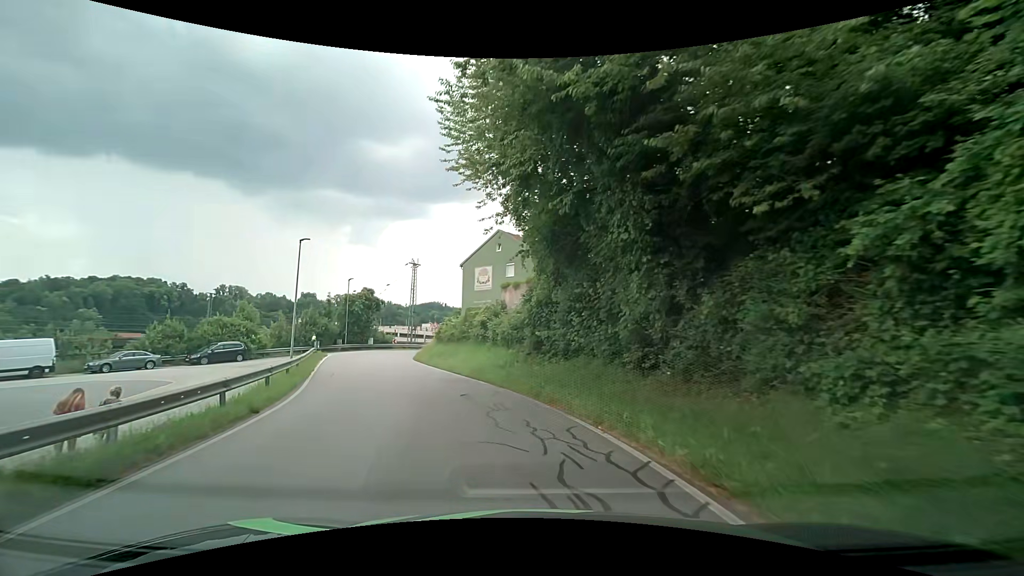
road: residential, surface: asphalt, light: Day
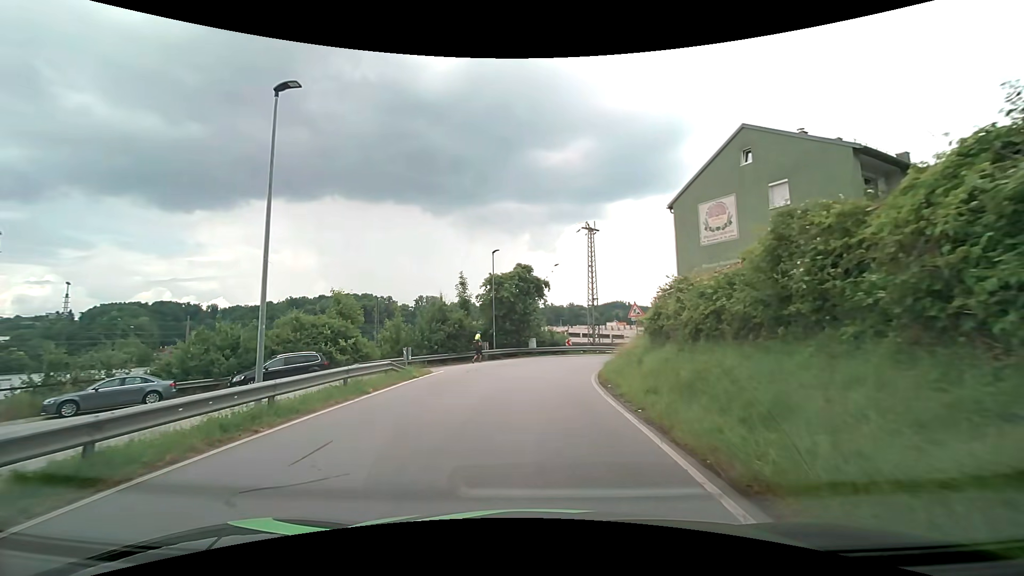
(-4.3, +22.1) m; -21°
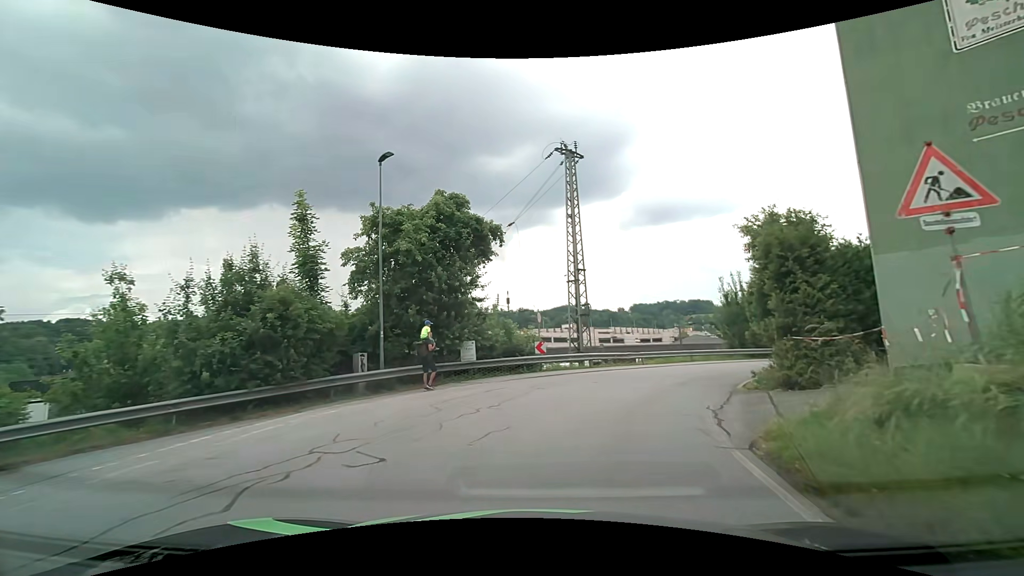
(+0.4, +20.4) m; +6°
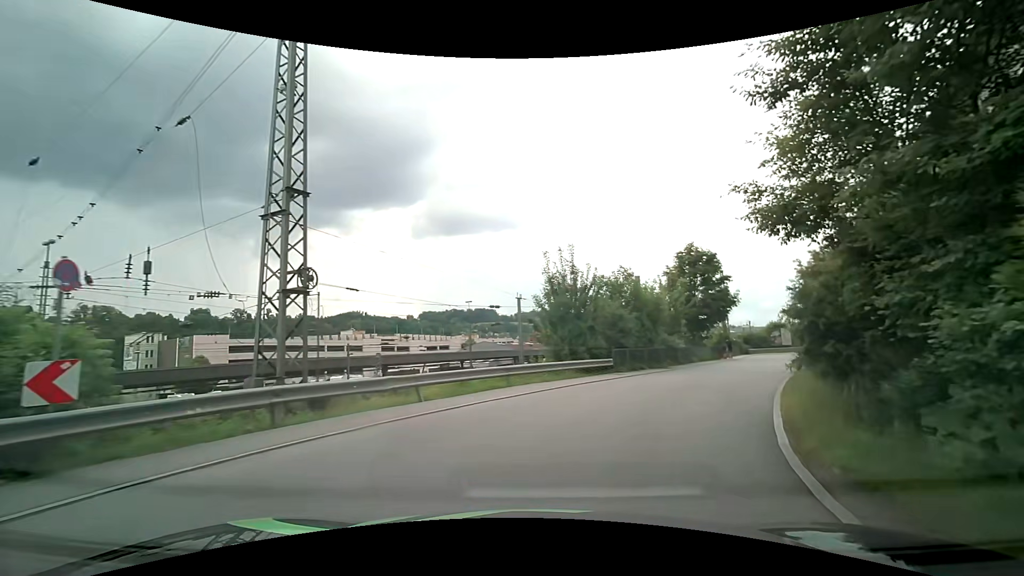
(+2.4, +14.0) m; +24°
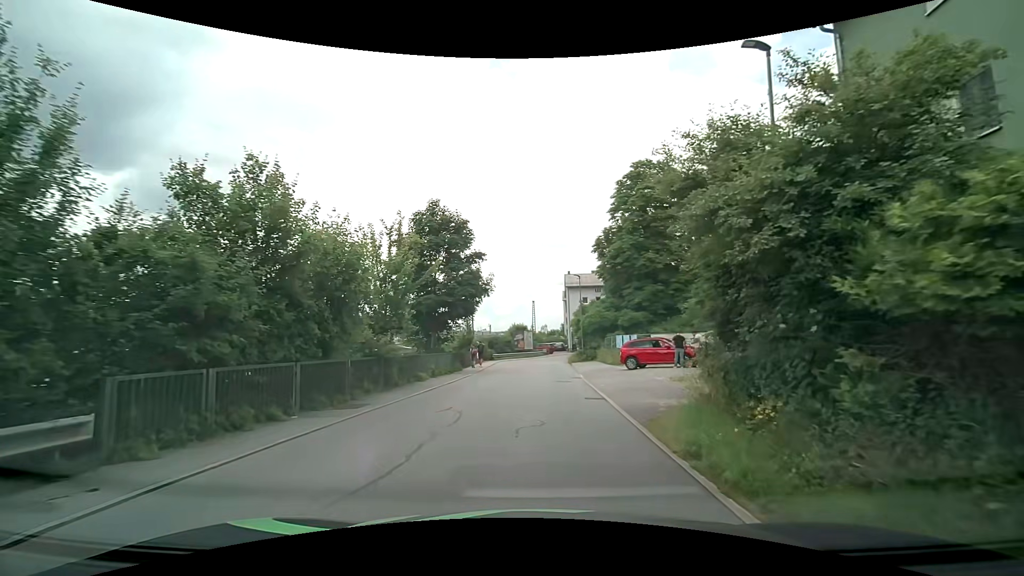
(+4.6, +15.4) m; +29°
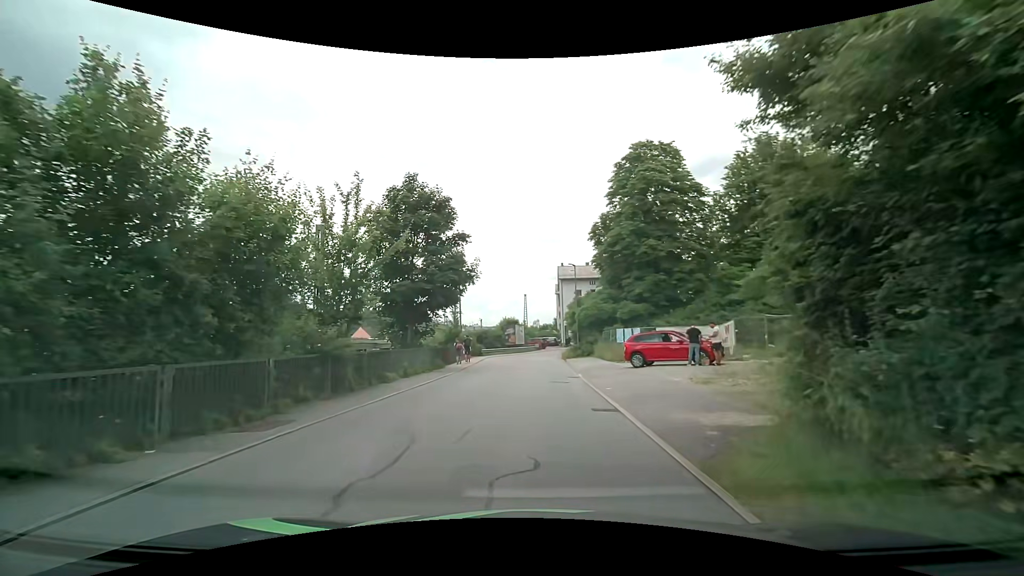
(0.0, +3.6) m; 0°
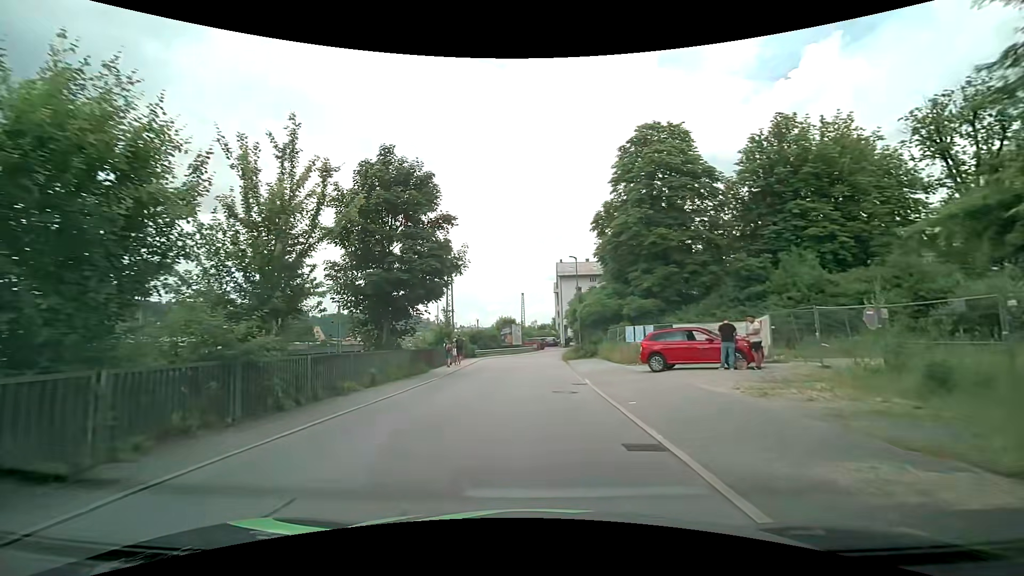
(0.0, +3.9) m; +1°
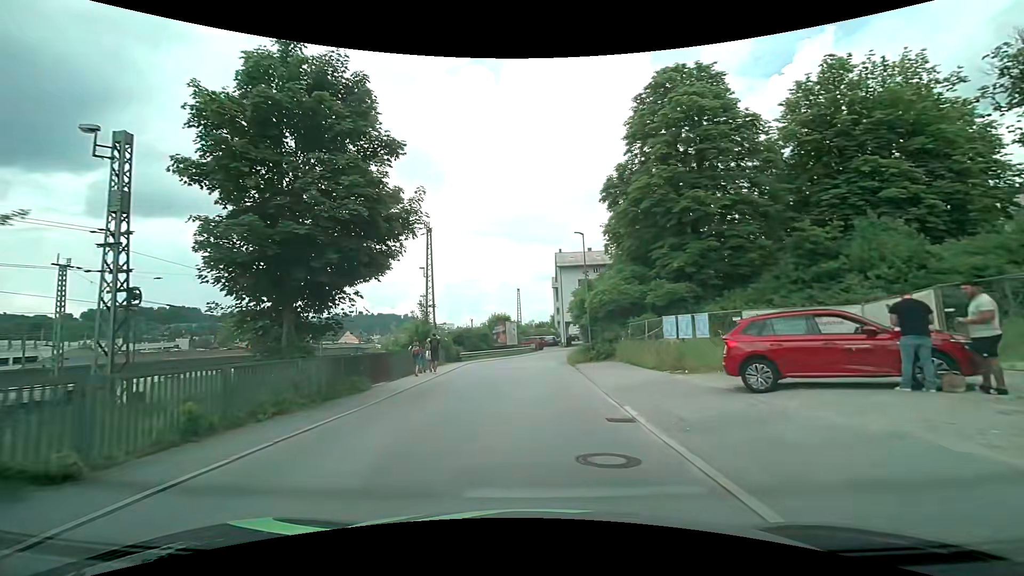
(0.0, +8.6) m; 0°
(0, +10) (0, +20) (+1, +30) (+2, +40) (+5, +49) (+13, +56) (+22, +58) (+32, +58) (+42, +57) (+52, +57) m
